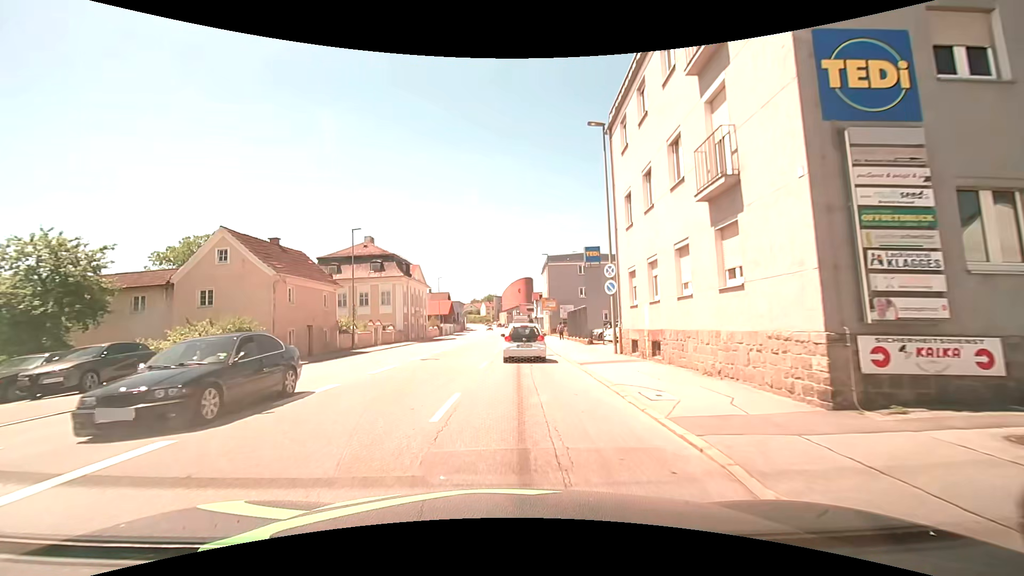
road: tertiary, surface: asphalt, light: Day
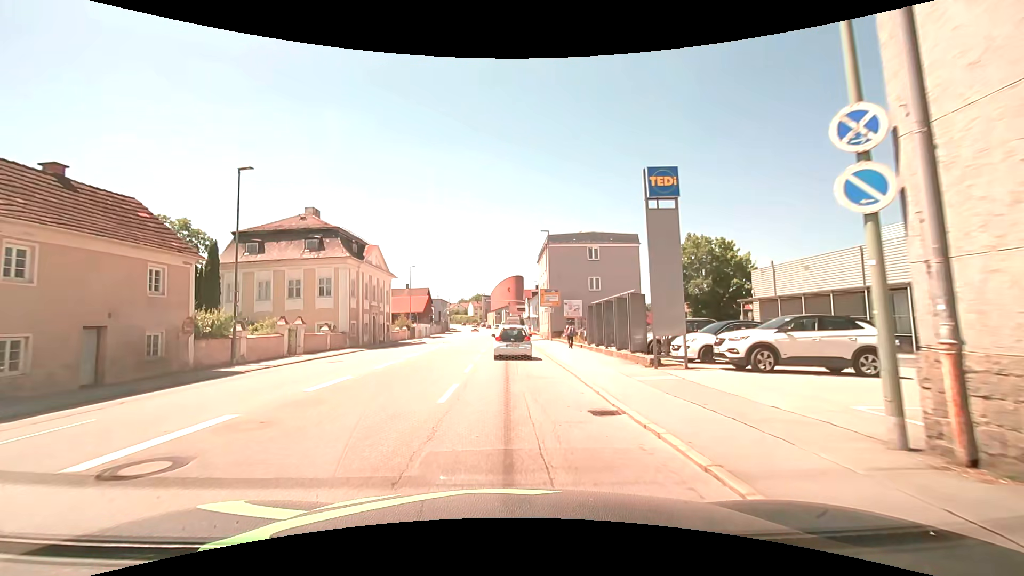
(+0.1, +16.0) m; +1°
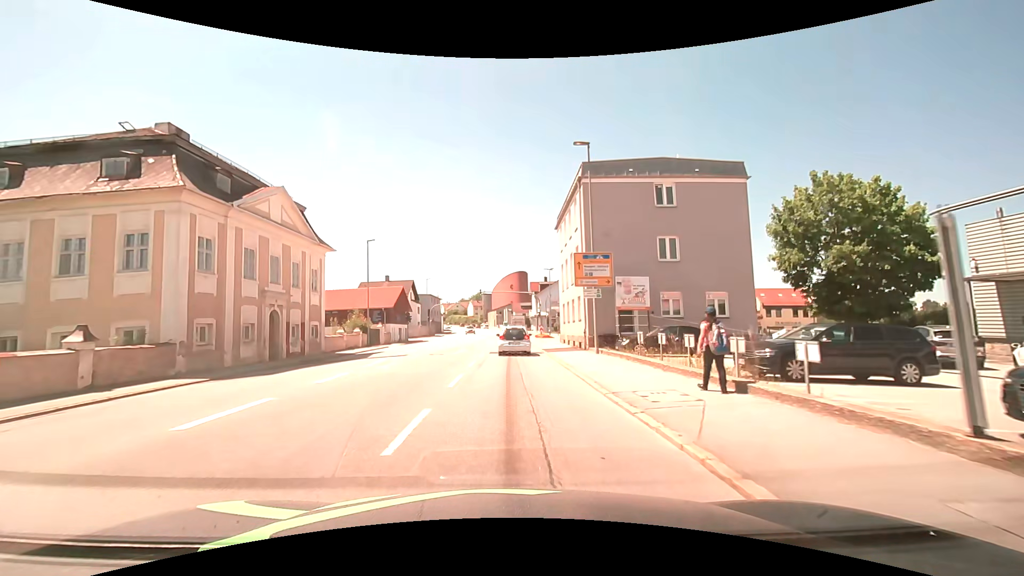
(-0.2, +22.1) m; -1°
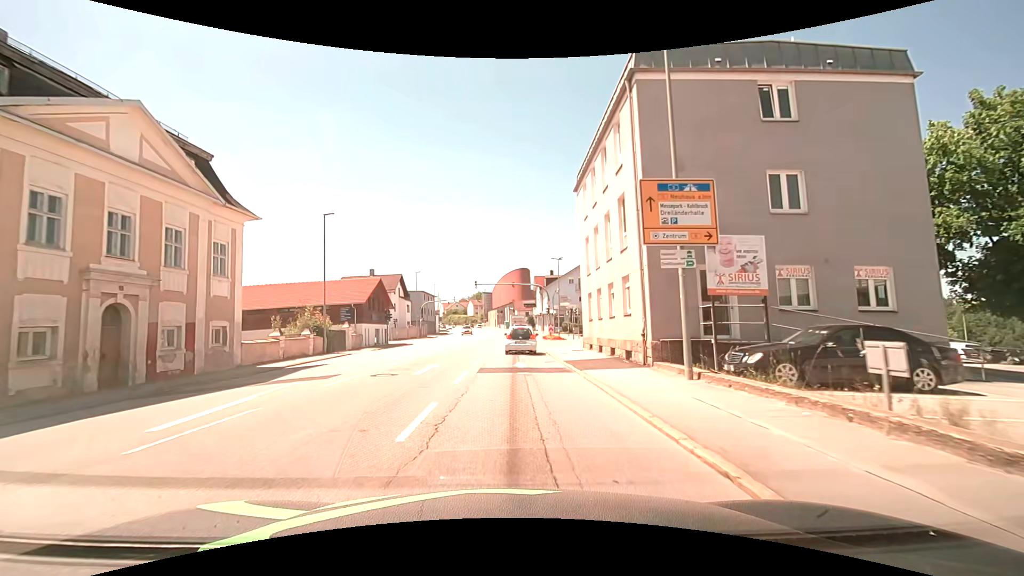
(0.0, +11.6) m; 0°
(0, +10) (0, +20) (0, +30) (+1, +40) (+1, +50) (+1, +60) (+1, +70) (+1, +80) (+1, +90) (0, +100) m
